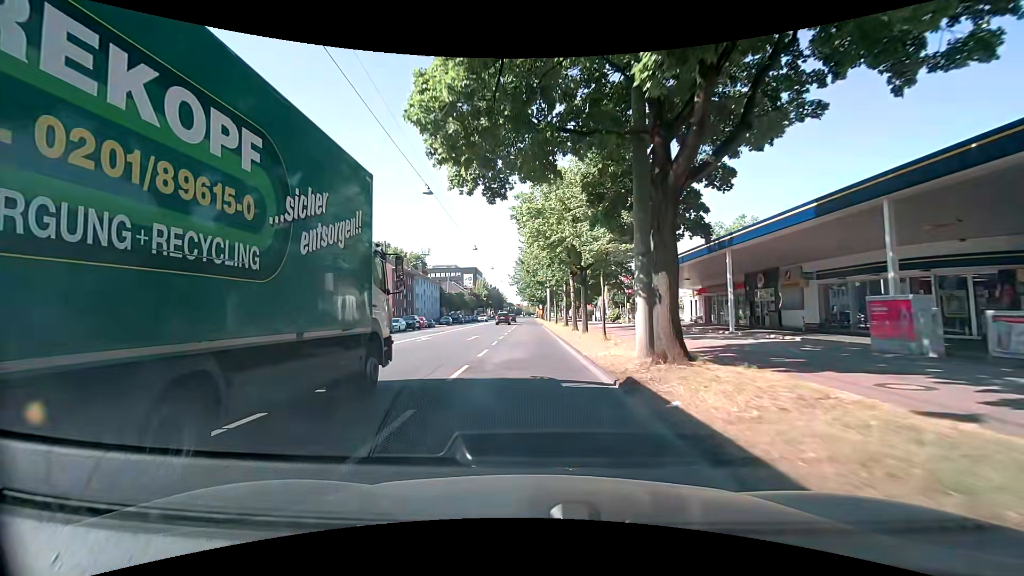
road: primary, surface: asphalt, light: Day
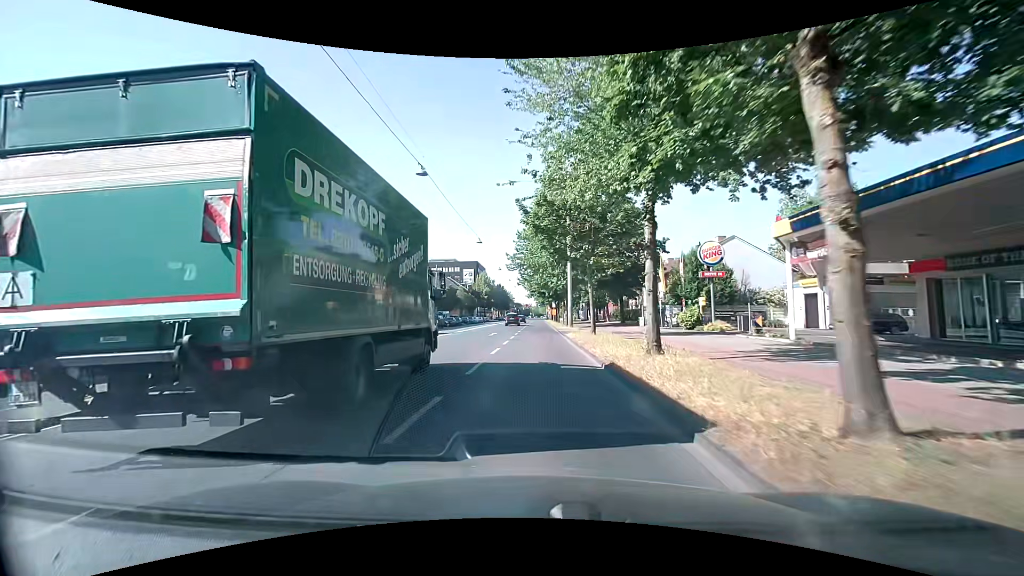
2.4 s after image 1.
(-0.5, +28.8) m; -1°
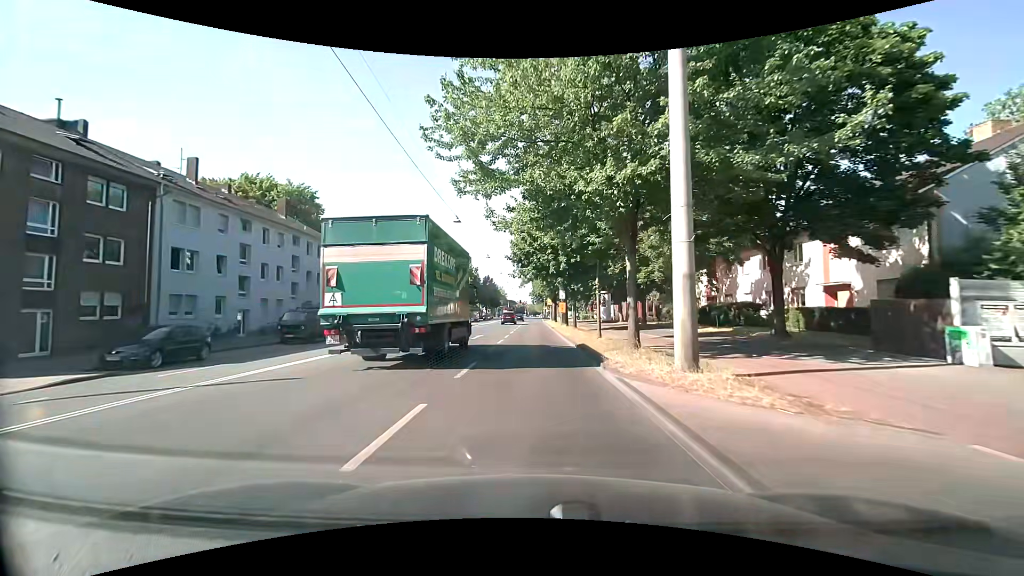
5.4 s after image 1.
(+0.3, +37.2) m; +1°
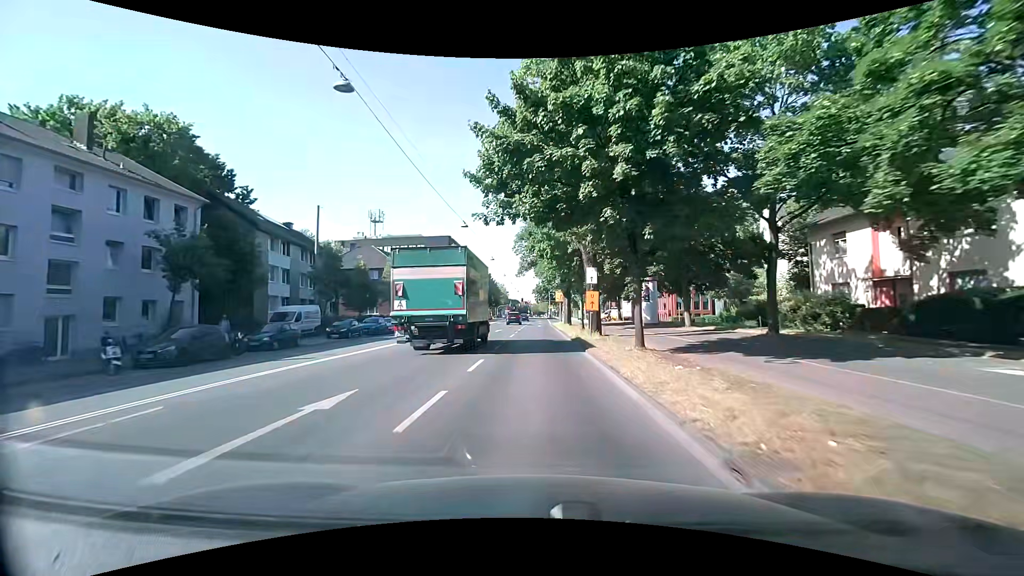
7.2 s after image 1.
(-0.1, +22.5) m; -1°
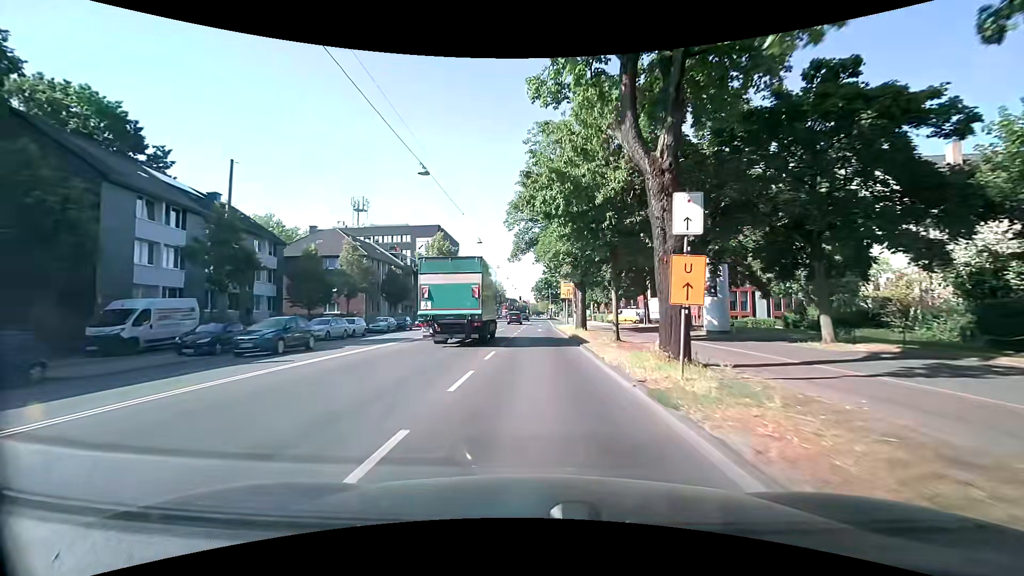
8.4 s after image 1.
(-0.1, +14.9) m; +2°
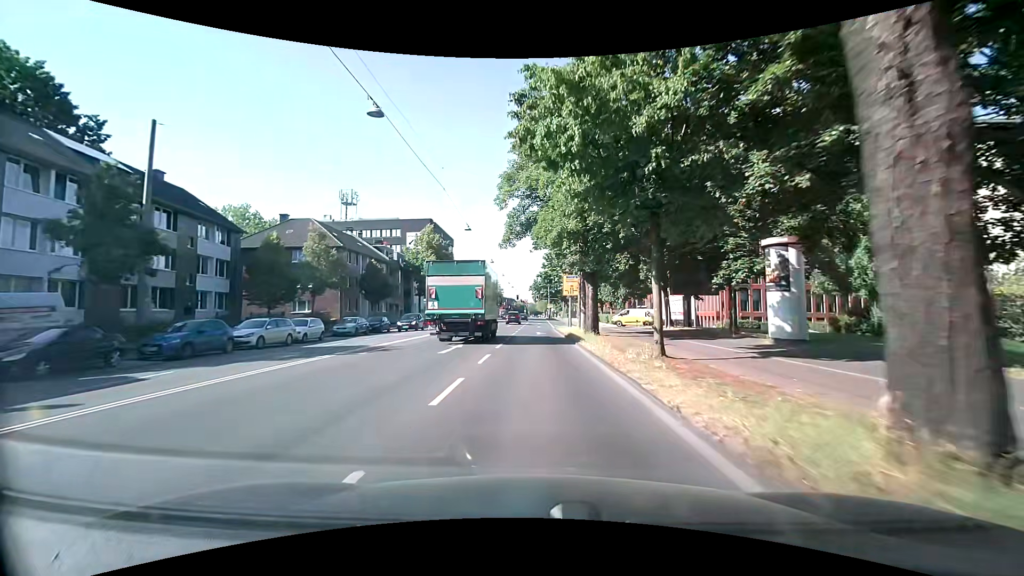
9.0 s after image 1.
(-0.2, +7.4) m; -1°
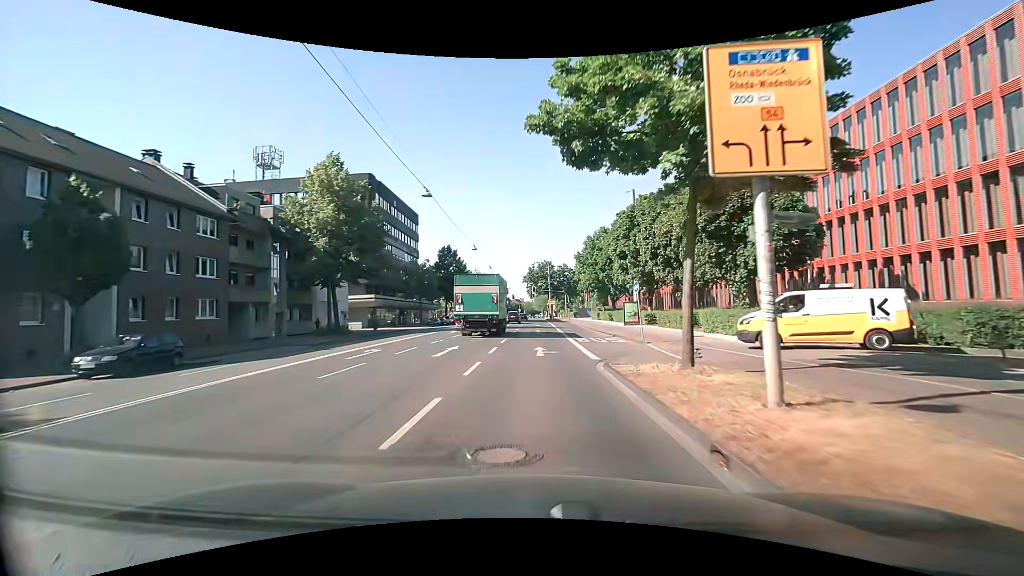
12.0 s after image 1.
(+0.2, +38.3) m; +1°
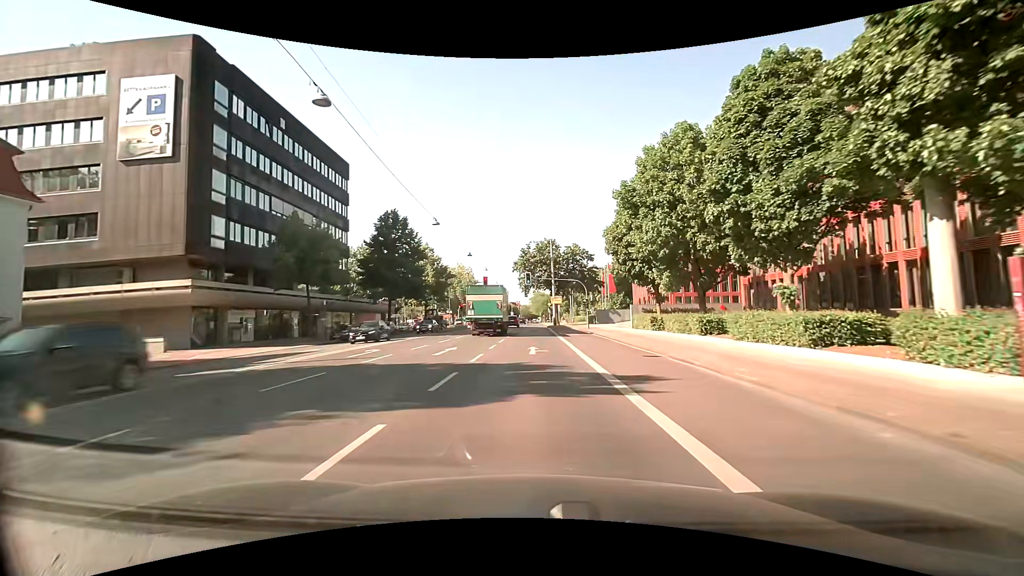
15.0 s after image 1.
(-0.3, +37.9) m; -1°
(0, +10) (0, +20) (0, +30) (0, +40) (0, +50) (0, +60) (0, +70) (0, +80) (0, +90) (0, +100) m
